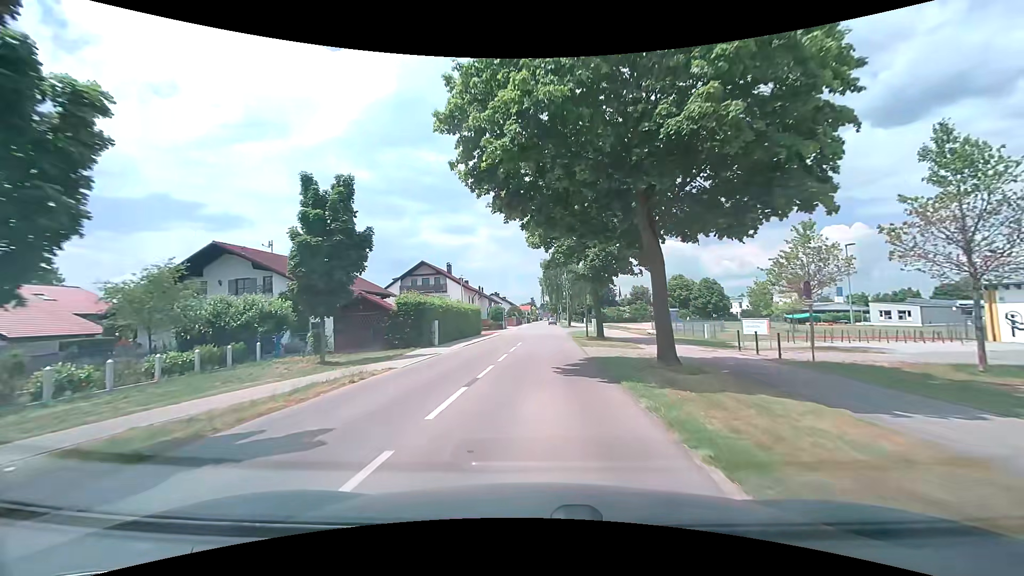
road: tertiary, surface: asphalt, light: Day
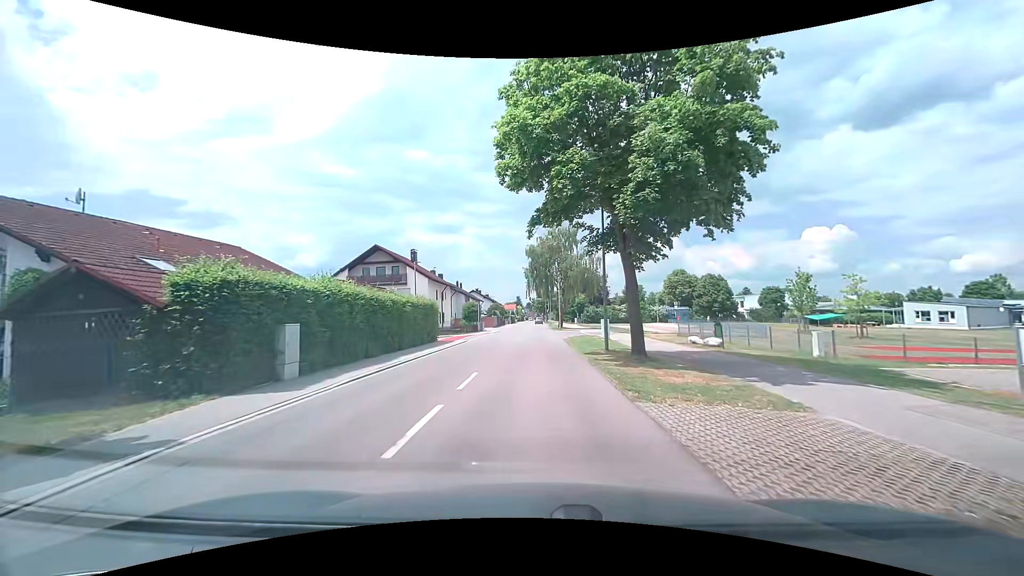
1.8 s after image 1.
(+0.2, +15.2) m; +2°
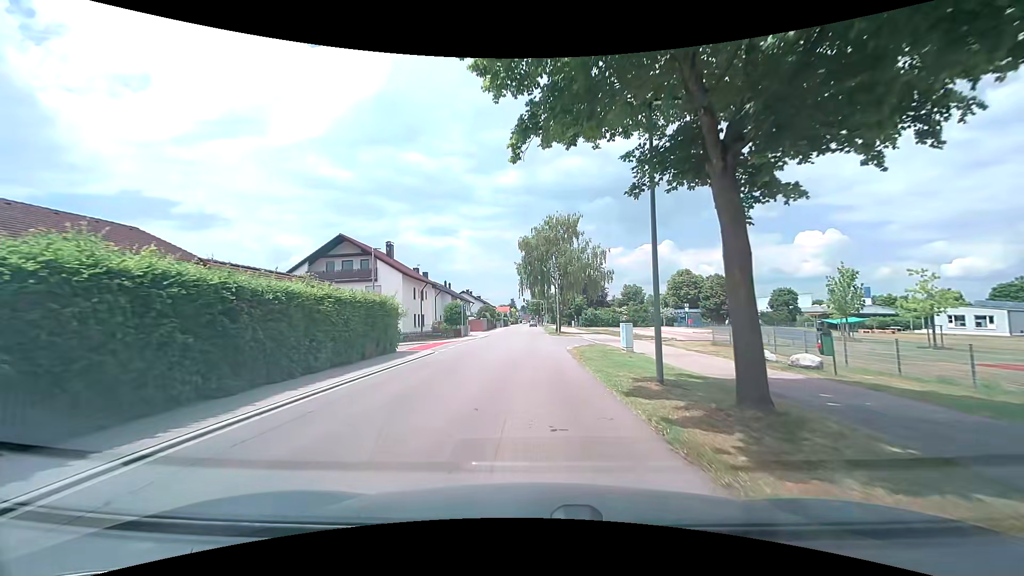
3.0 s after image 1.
(-0.1, +8.9) m; -1°
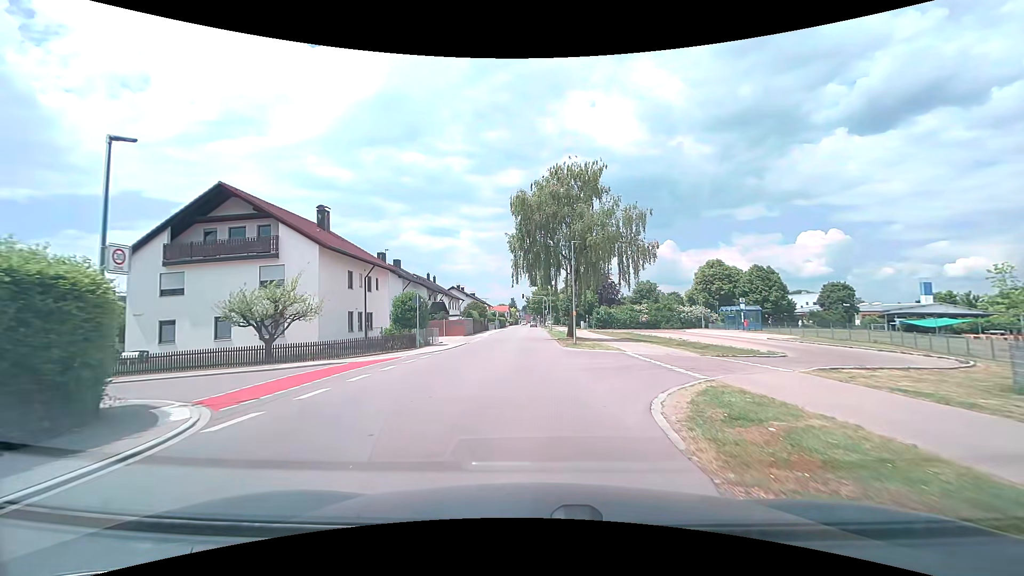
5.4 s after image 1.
(+0.2, +19.2) m; +1°
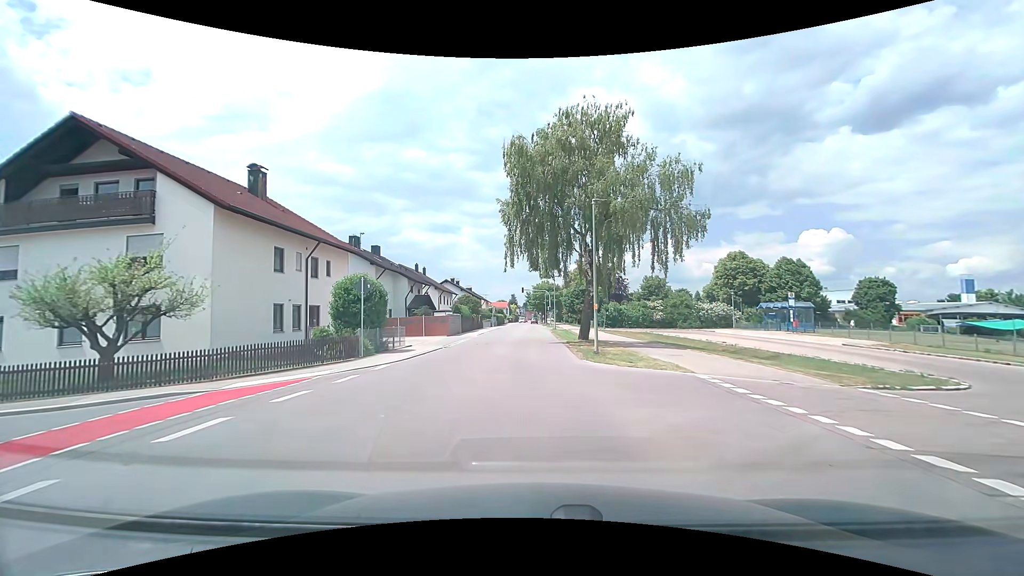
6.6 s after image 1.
(0.0, +9.9) m; 0°
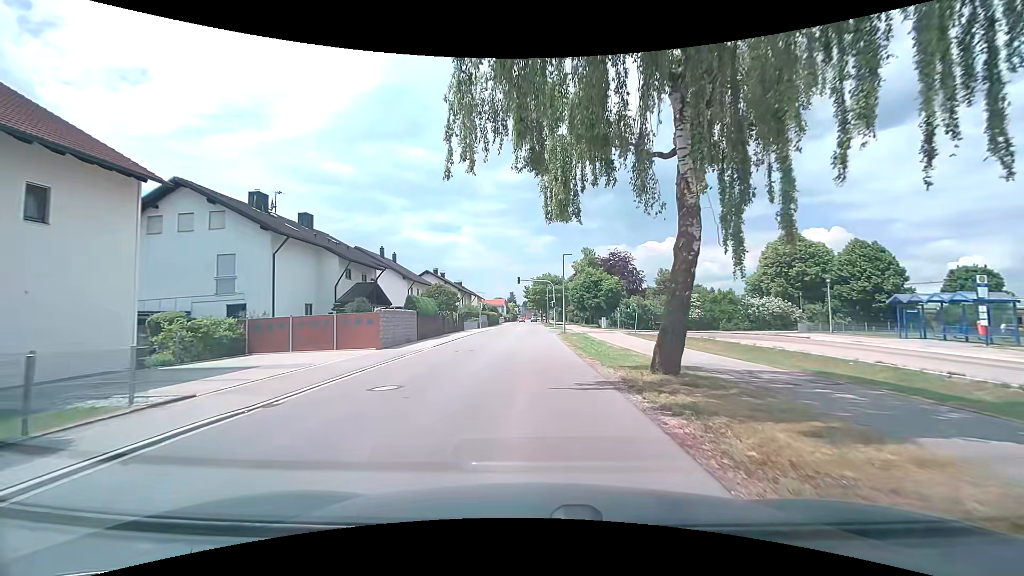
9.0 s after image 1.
(+0.1, +18.4) m; 0°
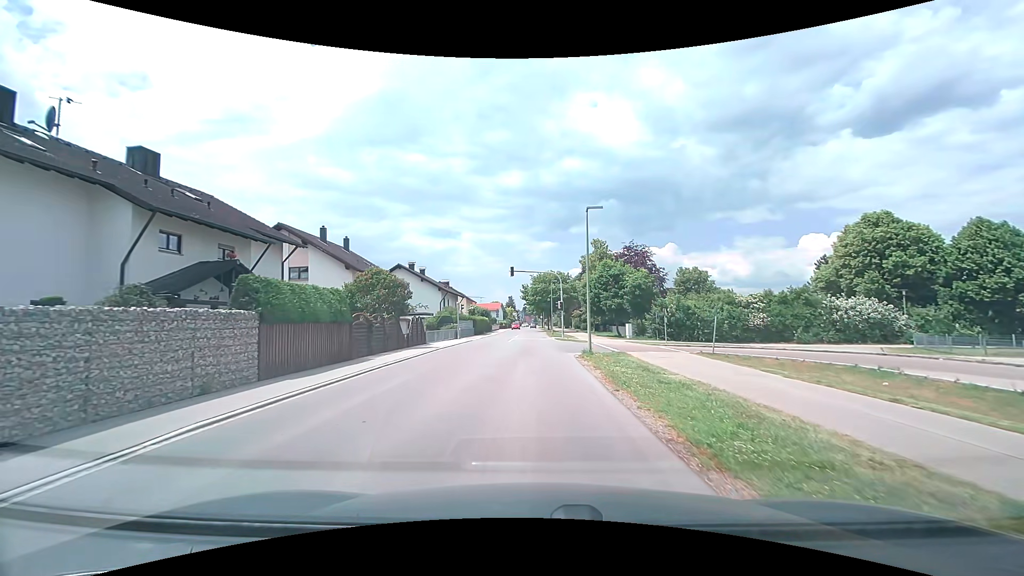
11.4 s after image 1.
(0.0, +17.8) m; 0°
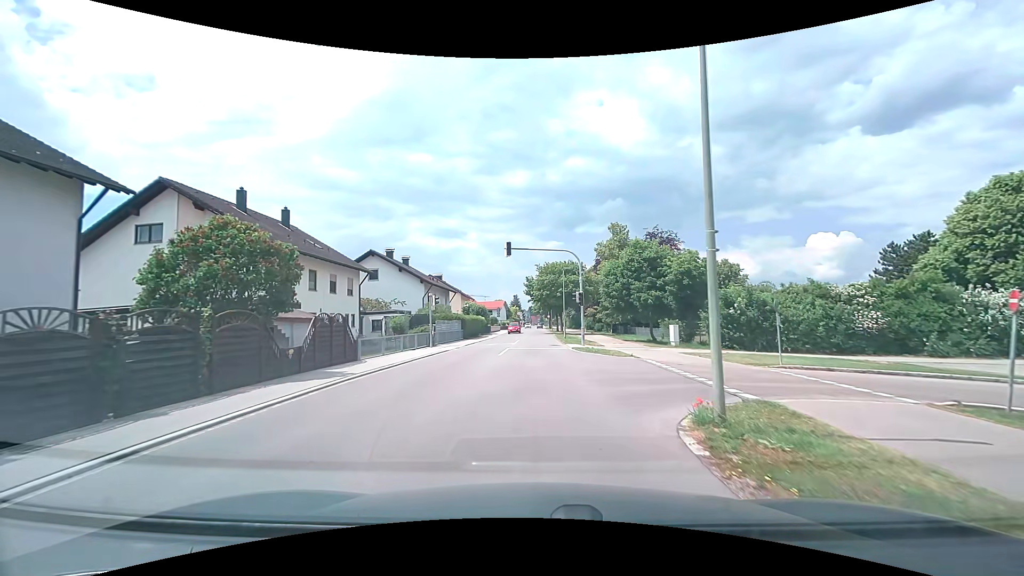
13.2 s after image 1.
(+0.1, +13.9) m; 0°
(0, +10) (0, +20) (0, +30) (0, +40) (0, +50) (0, +60) (0, +70) (0, +80) (0, +90) (0, +100) m
